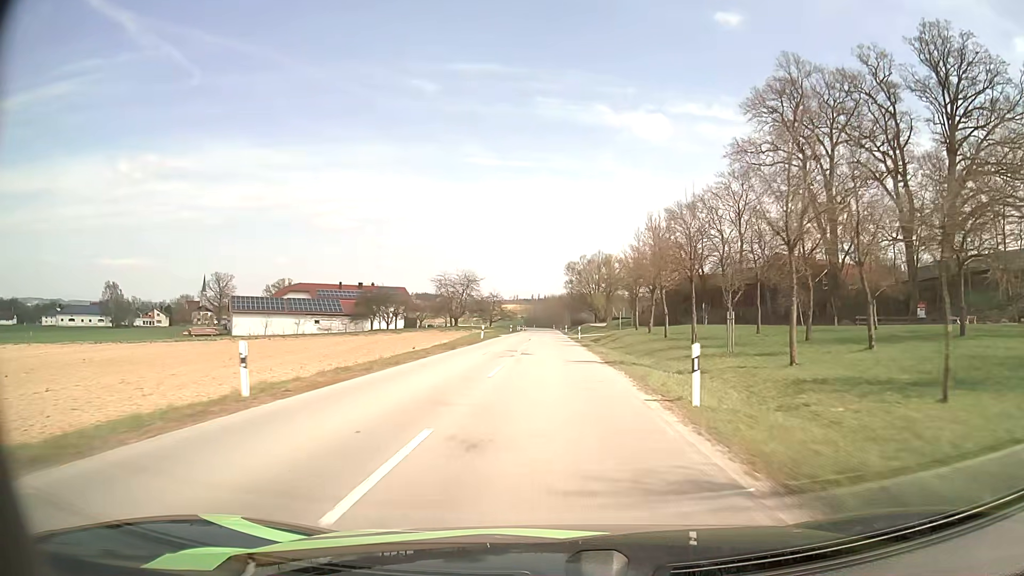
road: secondary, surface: asphalt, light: Day
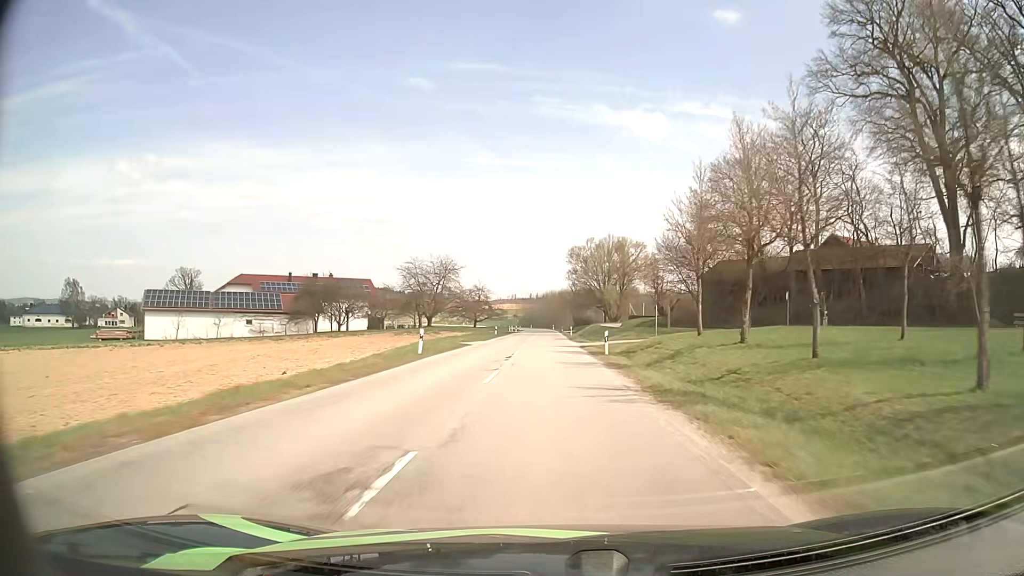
(0.0, +25.6) m; 0°
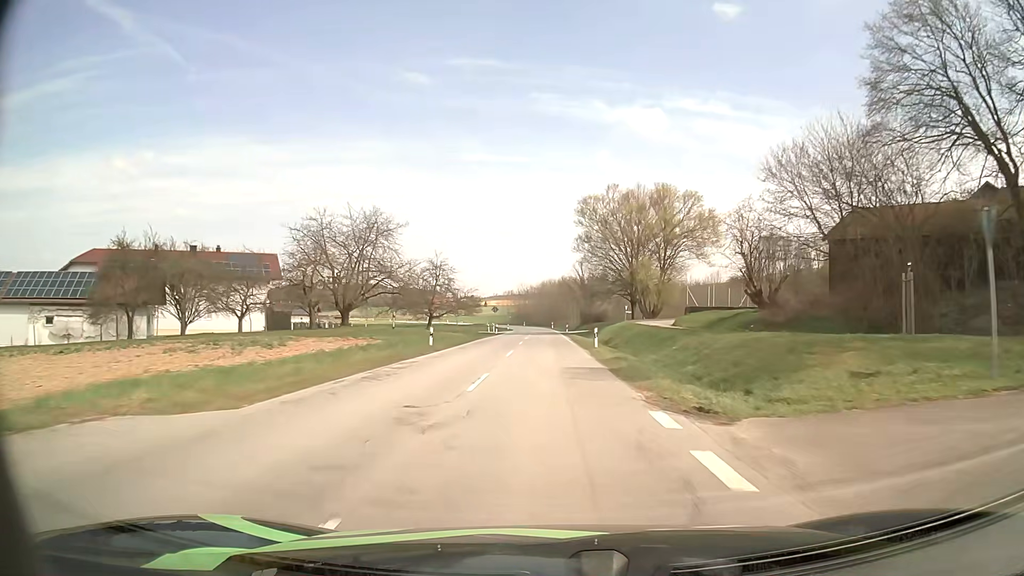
(+0.1, +38.6) m; 0°
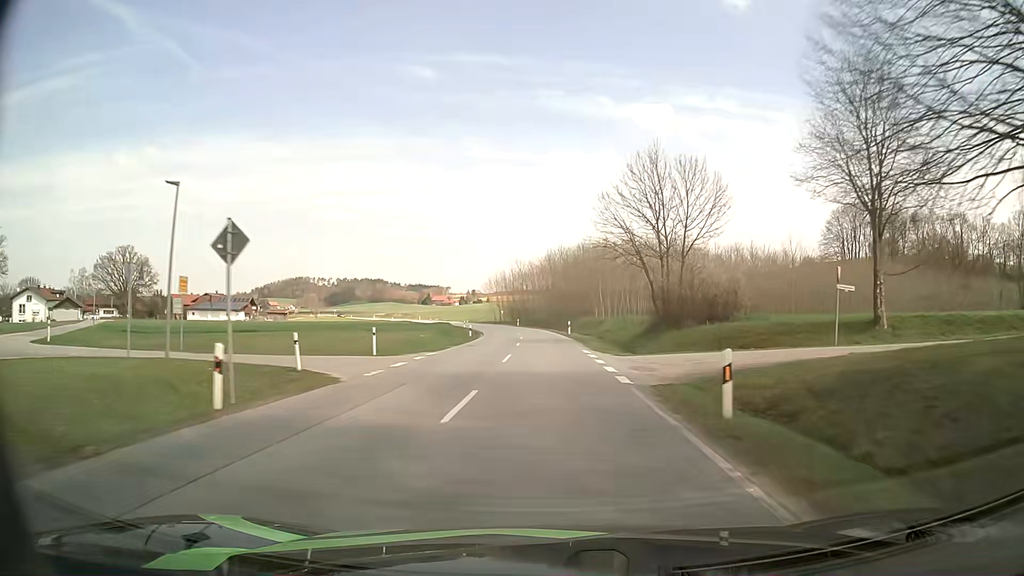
(+0.1, +63.9) m; -1°
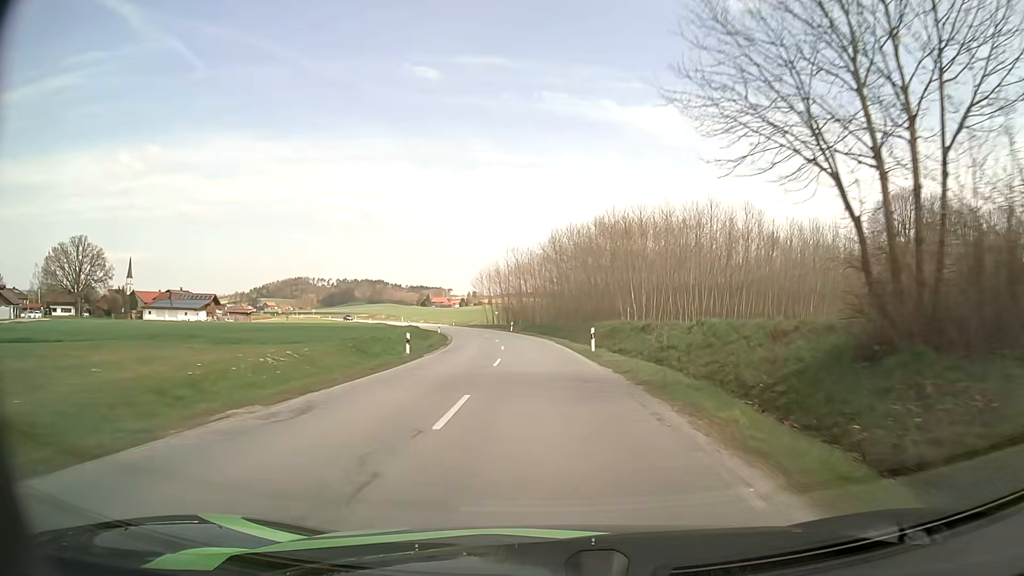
(0.0, +24.4) m; 0°
(0, +10) (0, +20) (-1, +30) (-1, +40) (-2, +50) (-4, +60) (-5, +70) (-7, +79) (-10, +89) (-13, +99) m
